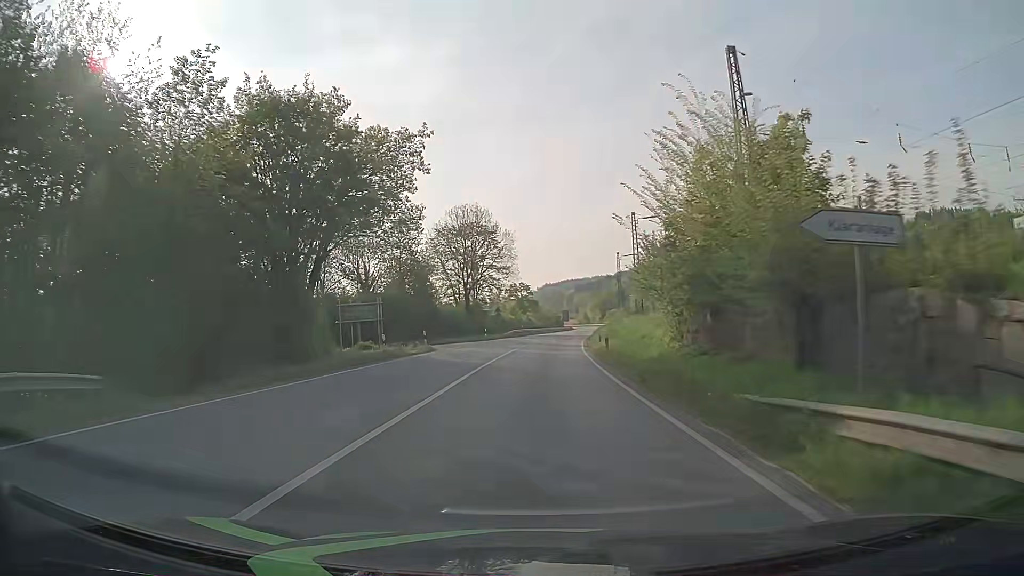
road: primary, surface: asphalt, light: Day
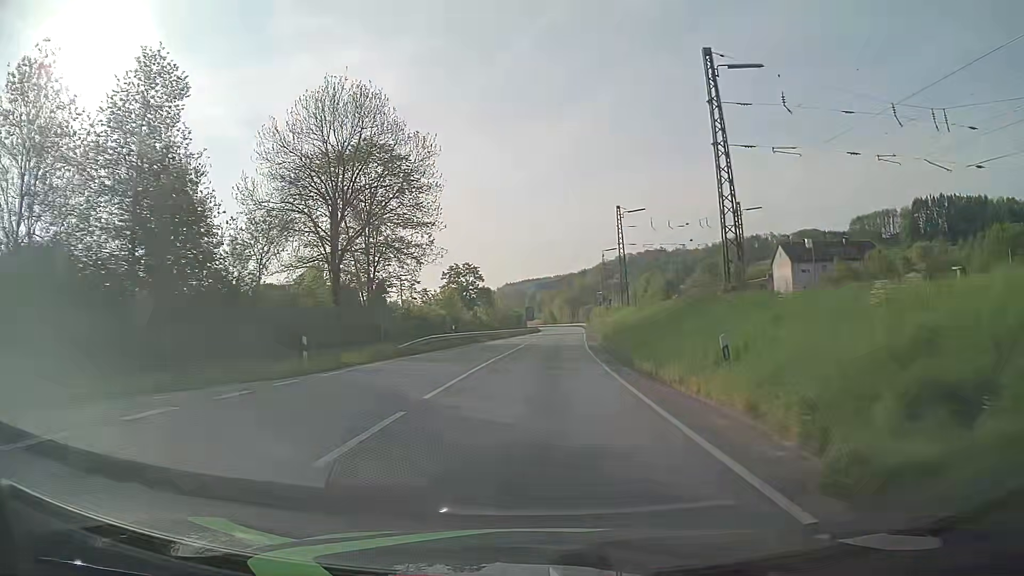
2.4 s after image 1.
(+1.2, +42.8) m; +3°
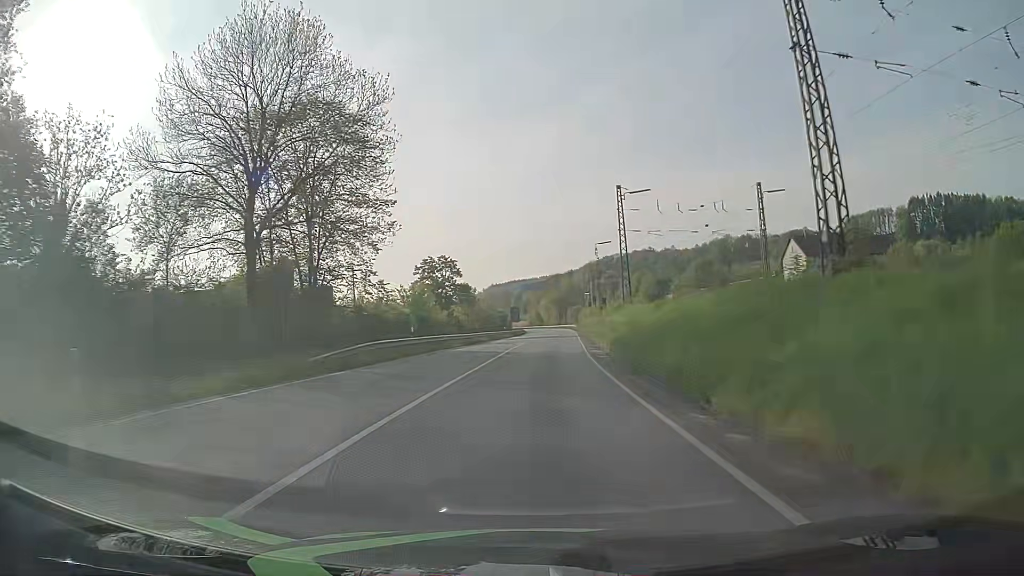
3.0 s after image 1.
(+0.1, +10.8) m; +2°
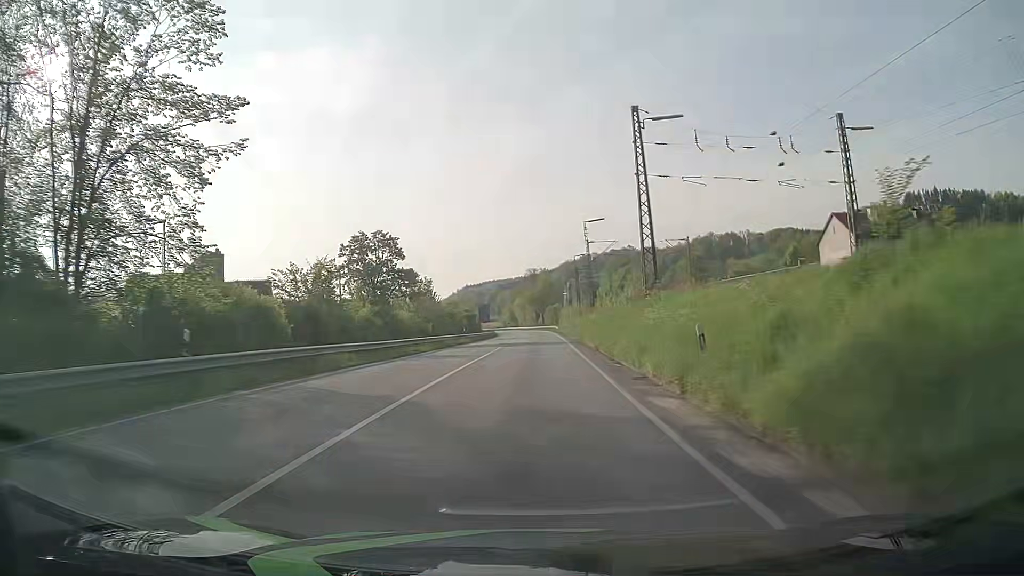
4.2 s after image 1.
(+0.4, +21.6) m; +2°
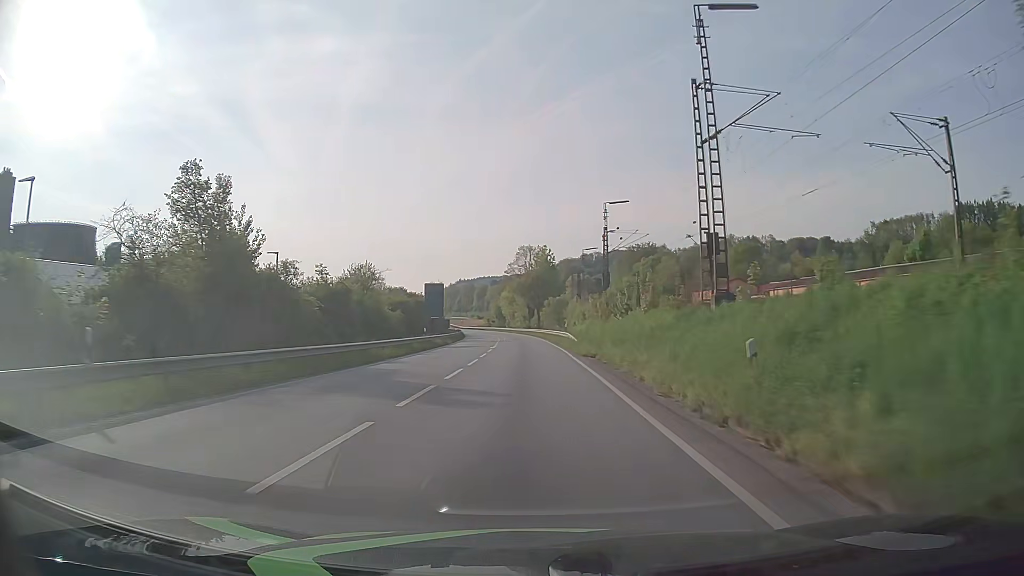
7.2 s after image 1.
(+0.6, +53.6) m; +1°
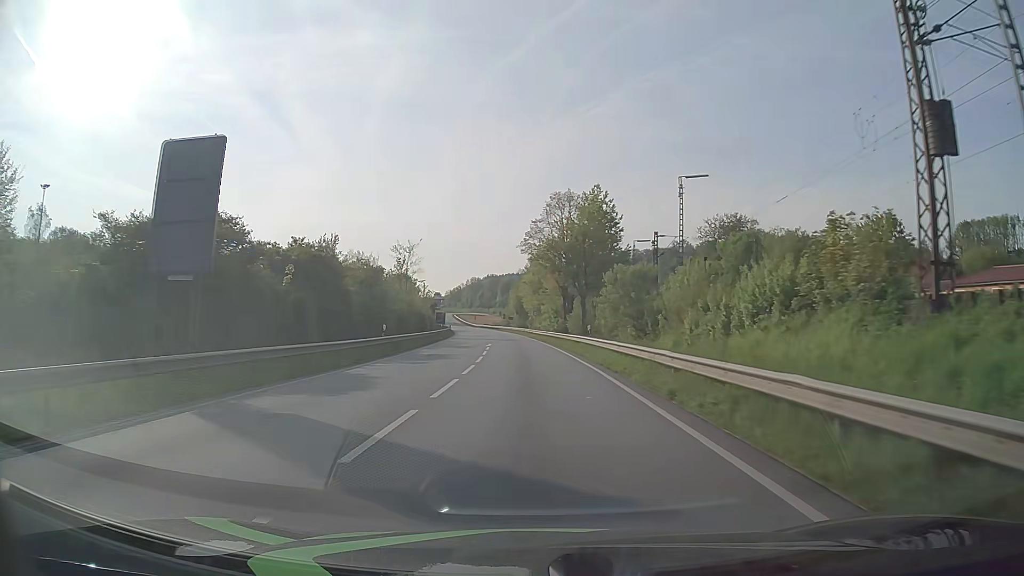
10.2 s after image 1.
(-0.9, +52.9) m; -3°
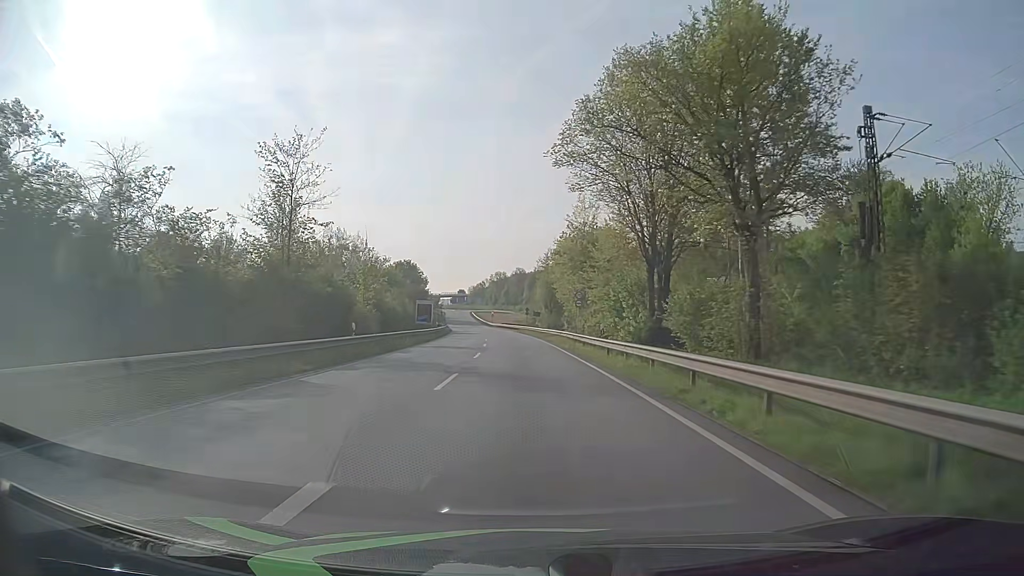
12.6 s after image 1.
(-0.8, +41.7) m; -2°
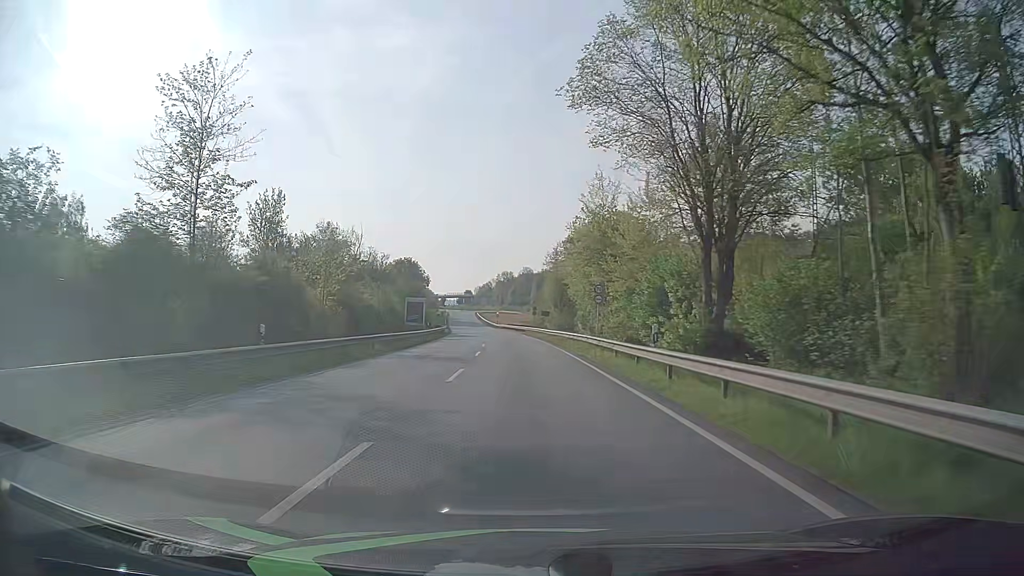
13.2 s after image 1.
(-0.1, +10.0) m; -1°
(0, +10) (0, +20) (0, +30) (-1, +40) (-1, +50) (-2, +60) (-3, +70) (-3, +80) (-4, +90) (-5, +100) m
